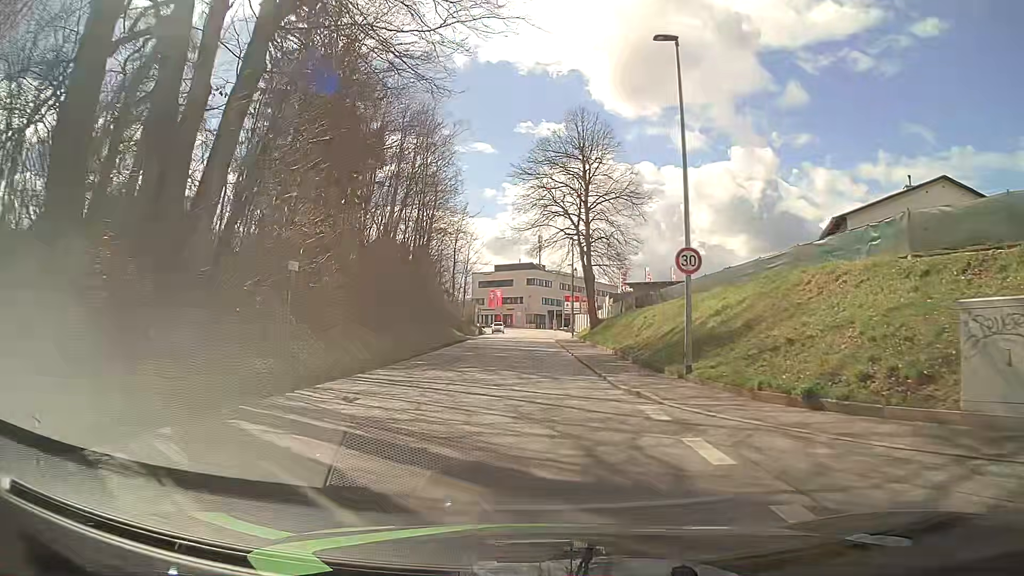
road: tertiary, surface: asphalt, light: Day
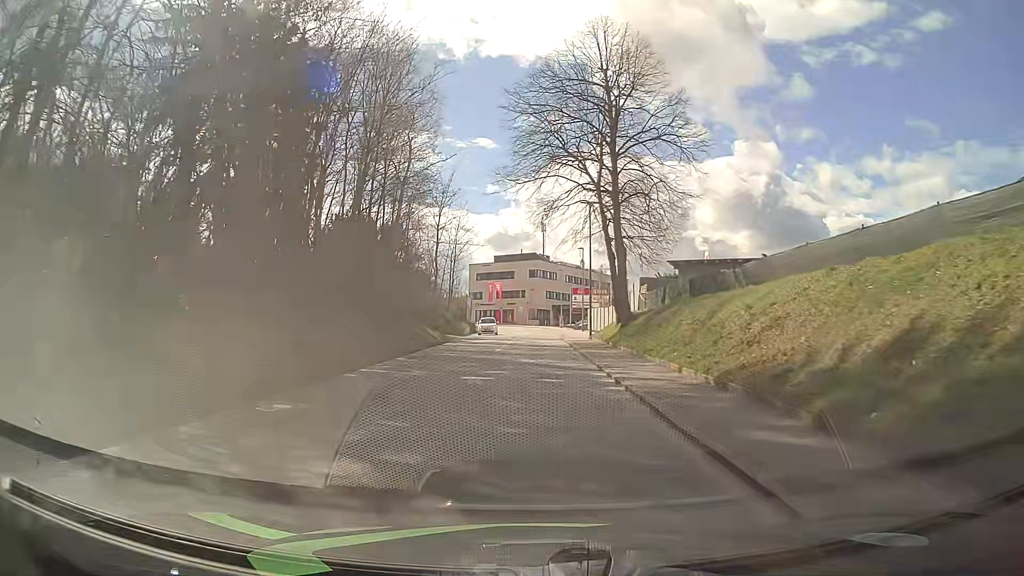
(-0.3, +14.4) m; -2°
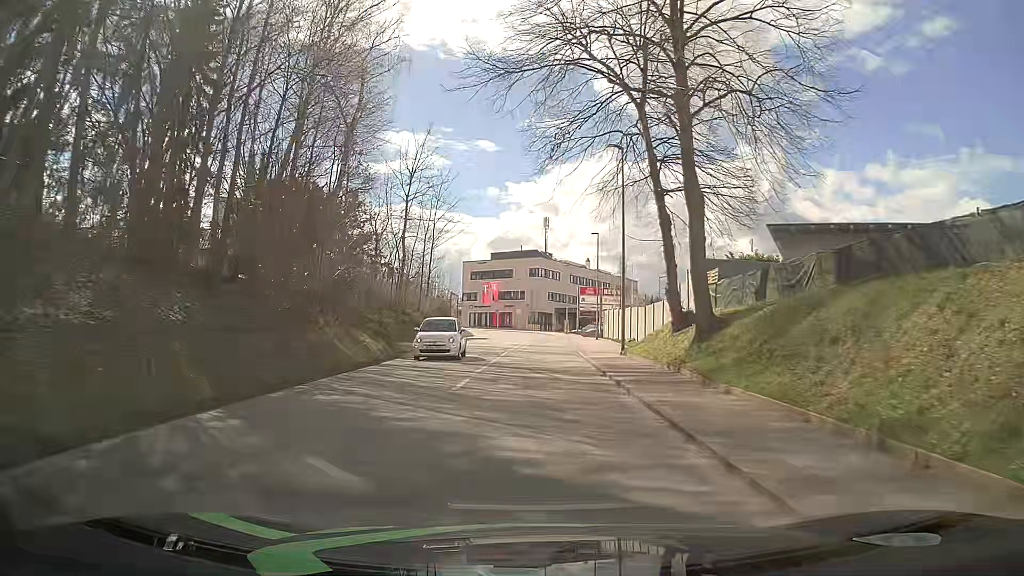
(+0.1, +14.5) m; +1°
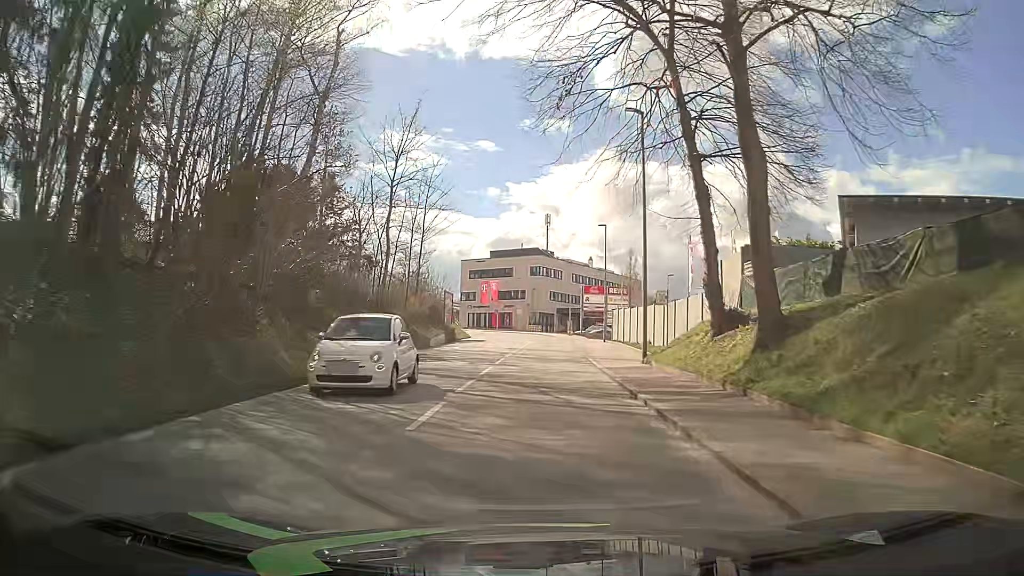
(0.0, +4.8) m; 0°
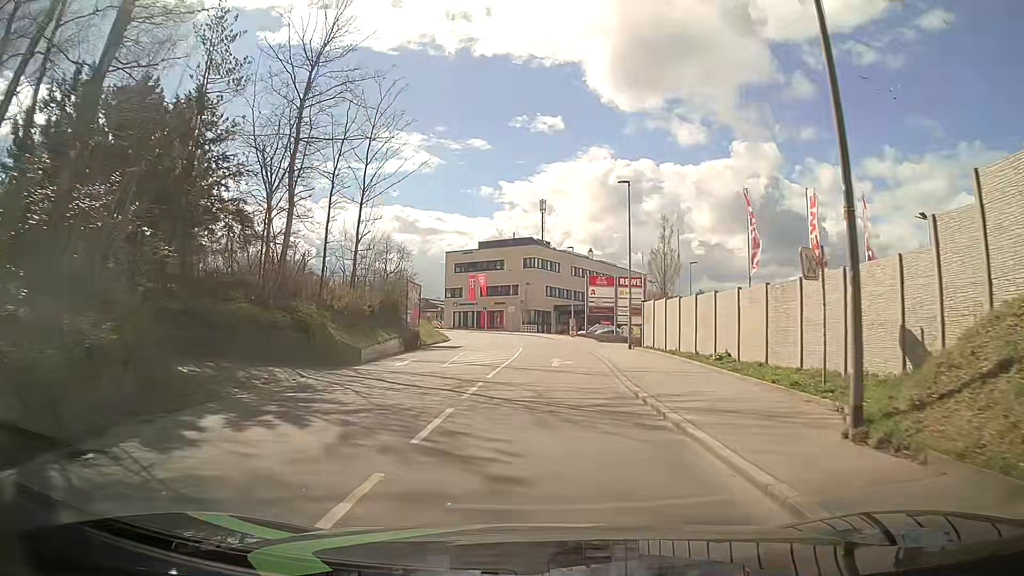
(+0.1, +14.4) m; -1°
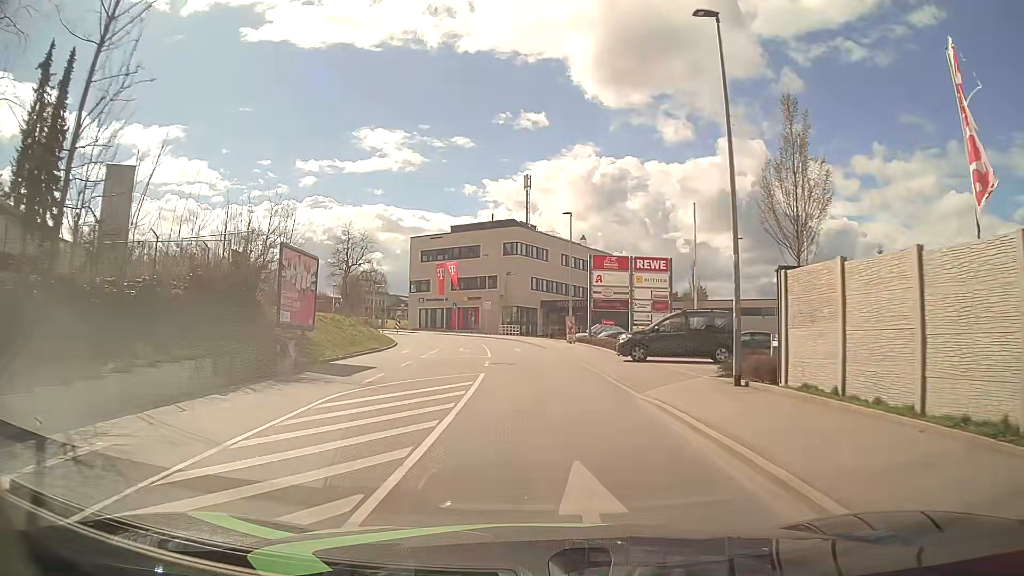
(+0.6, +19.1) m; +2°
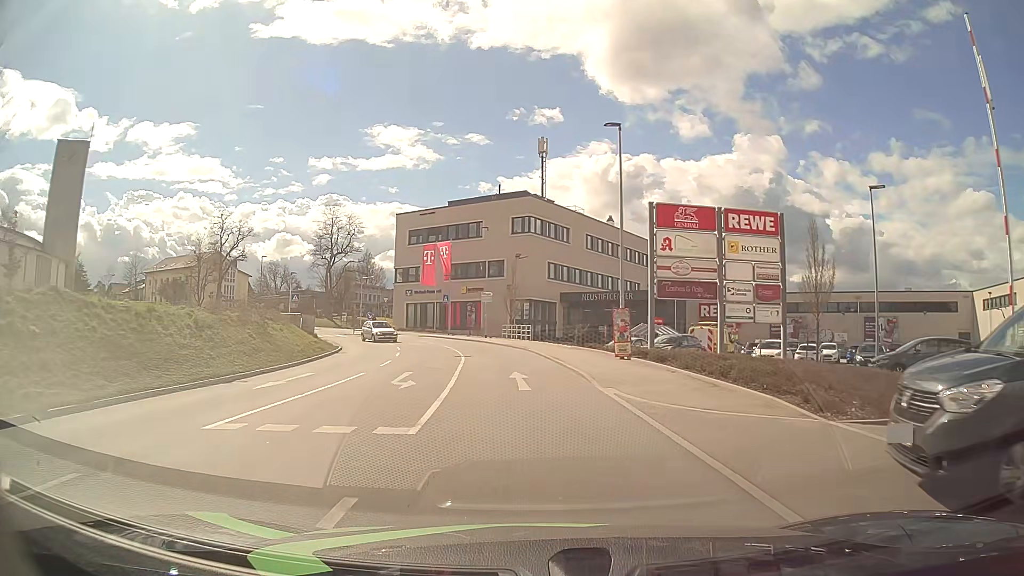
(0.0, +19.2) m; -1°
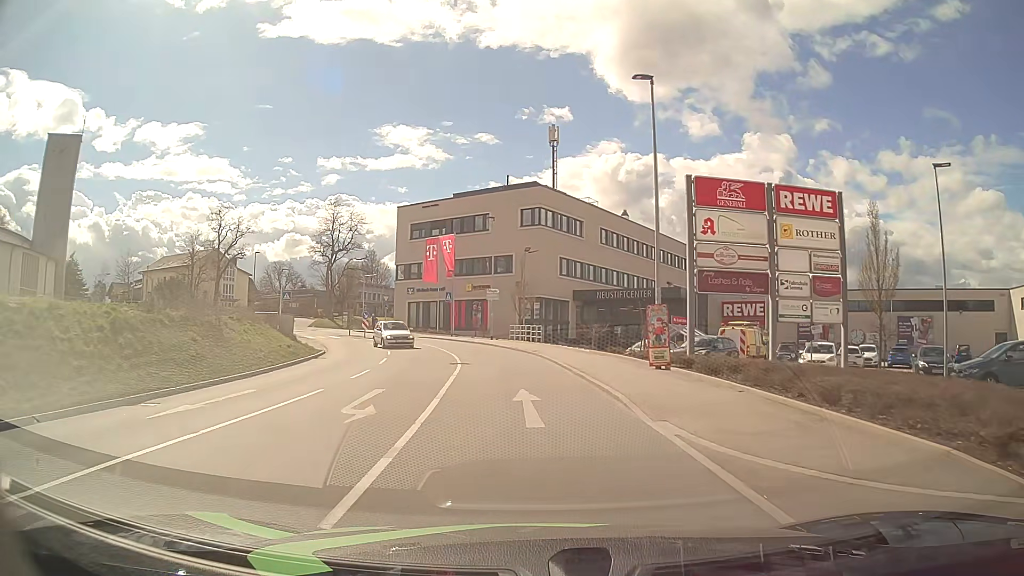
(-0.1, +4.8) m; -1°
